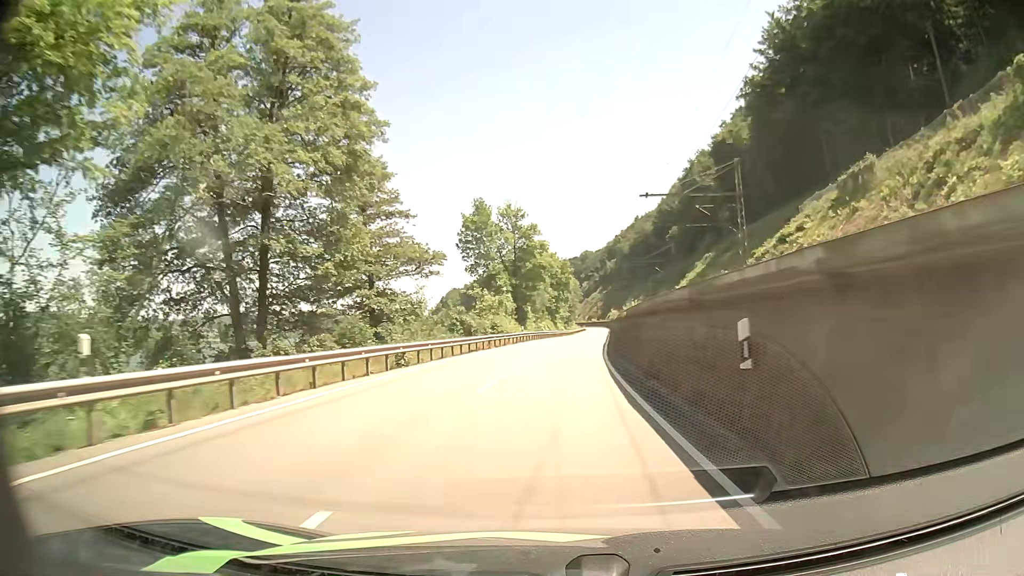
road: primary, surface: asphalt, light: Day
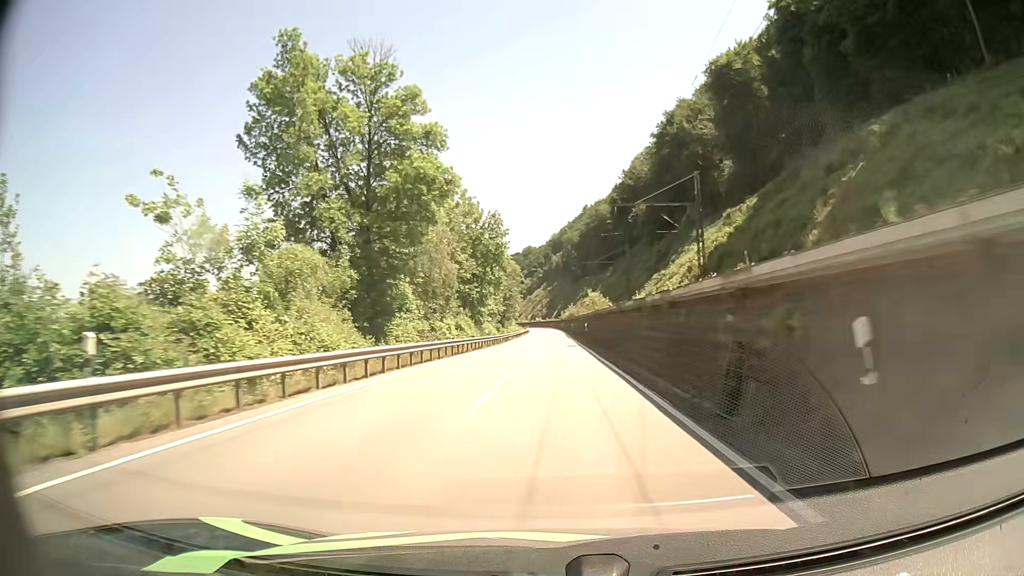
(+2.4, +50.1) m; +5°
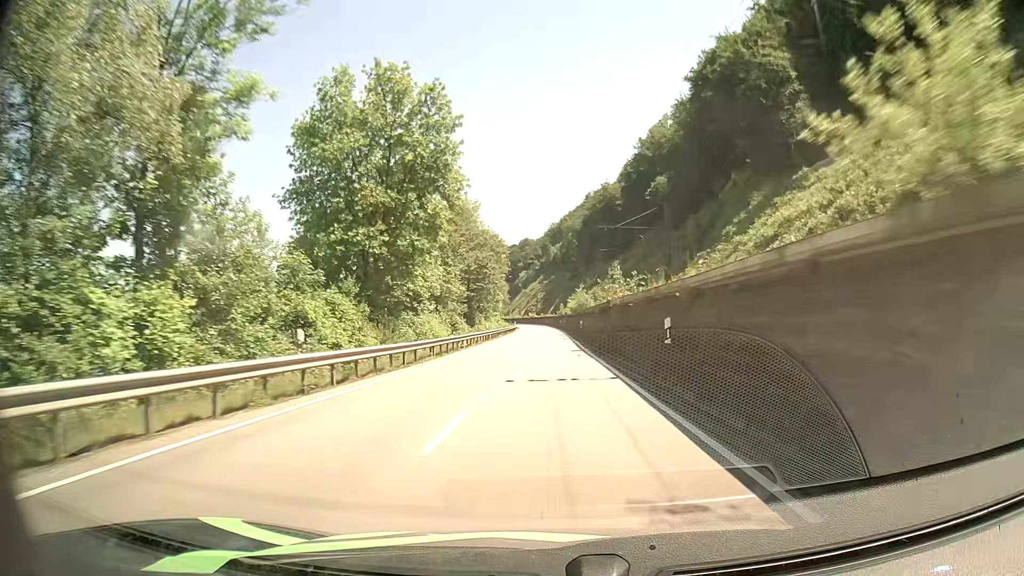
(+0.3, +38.9) m; 0°
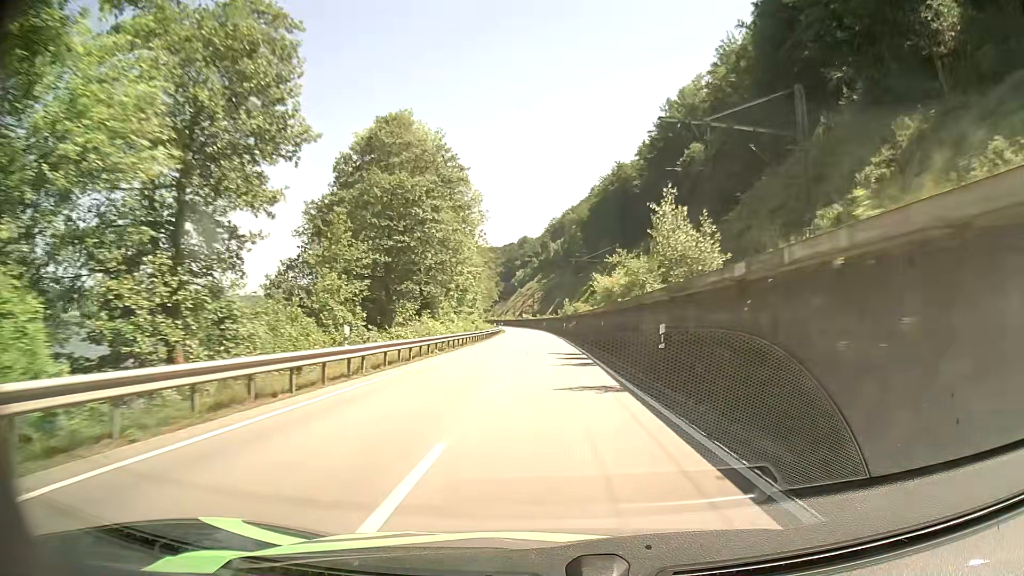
(+0.1, +39.1) m; 0°
(0, +10) (0, +20) (0, +30) (0, +40) (0, +50) (0, +60) (0, +70) (-1, +80) (-1, +90) (-2, +100) m
